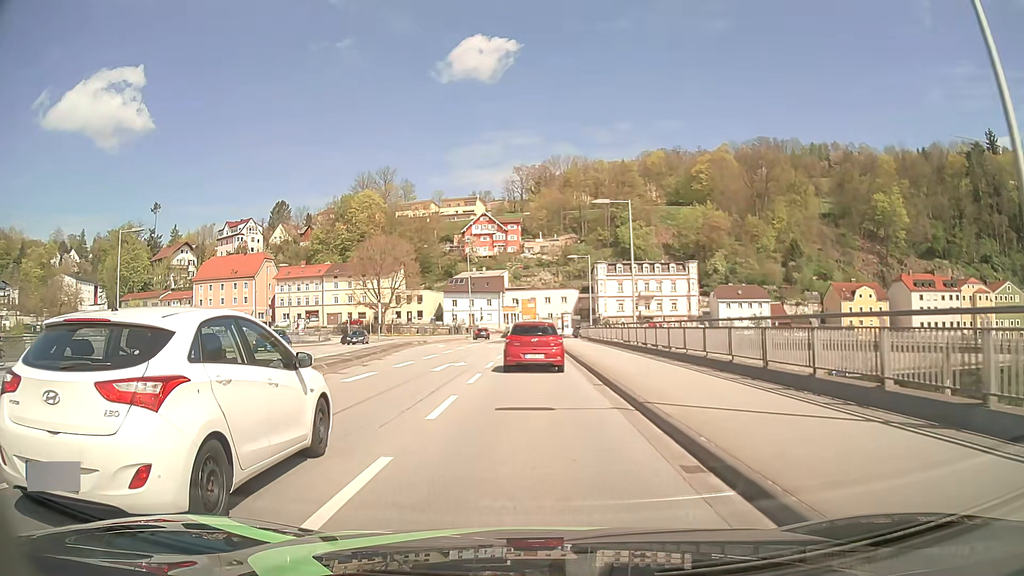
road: primary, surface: asphalt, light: Day
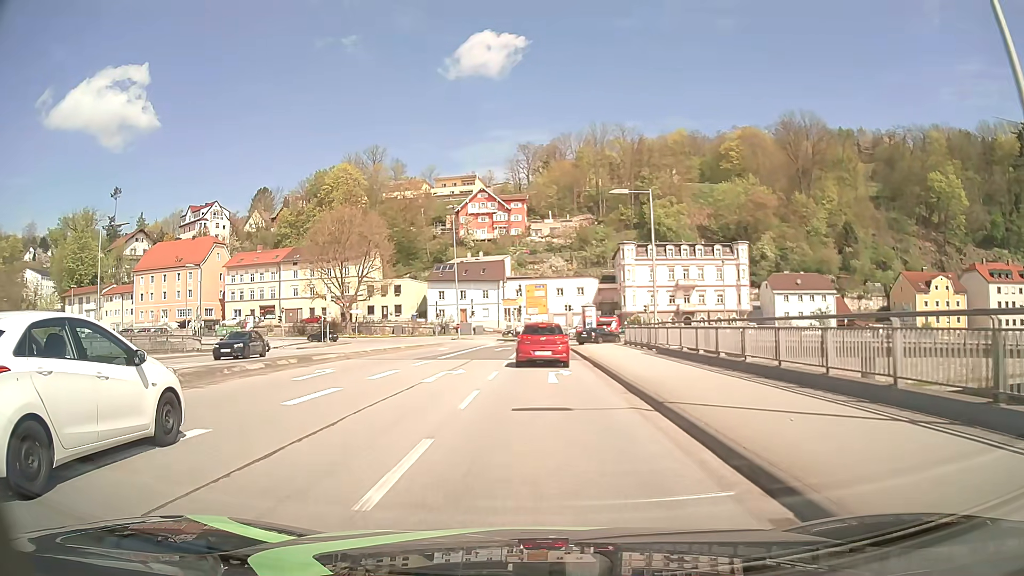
(-0.2, +29.1) m; -1°
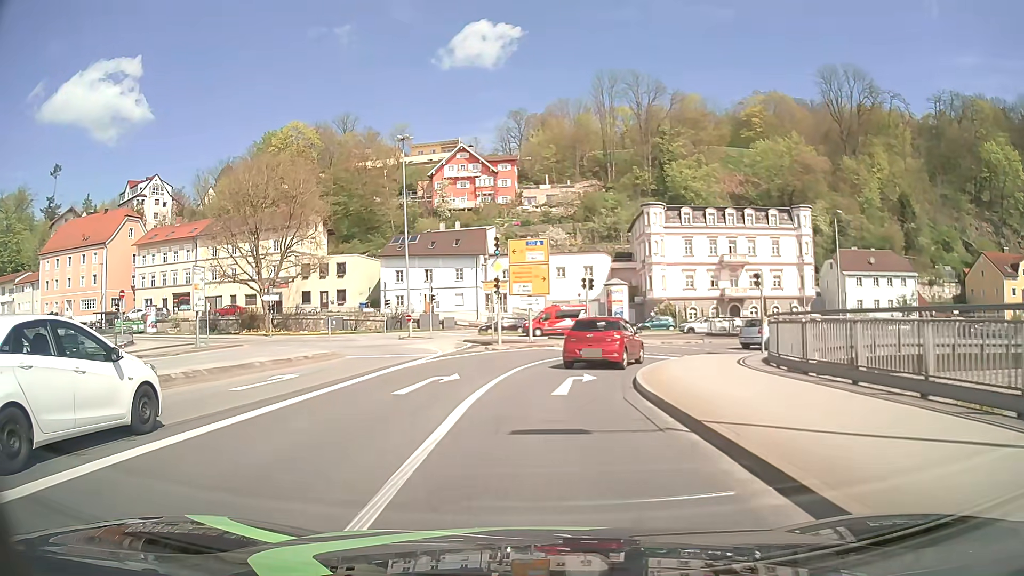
(+0.1, +28.5) m; 0°
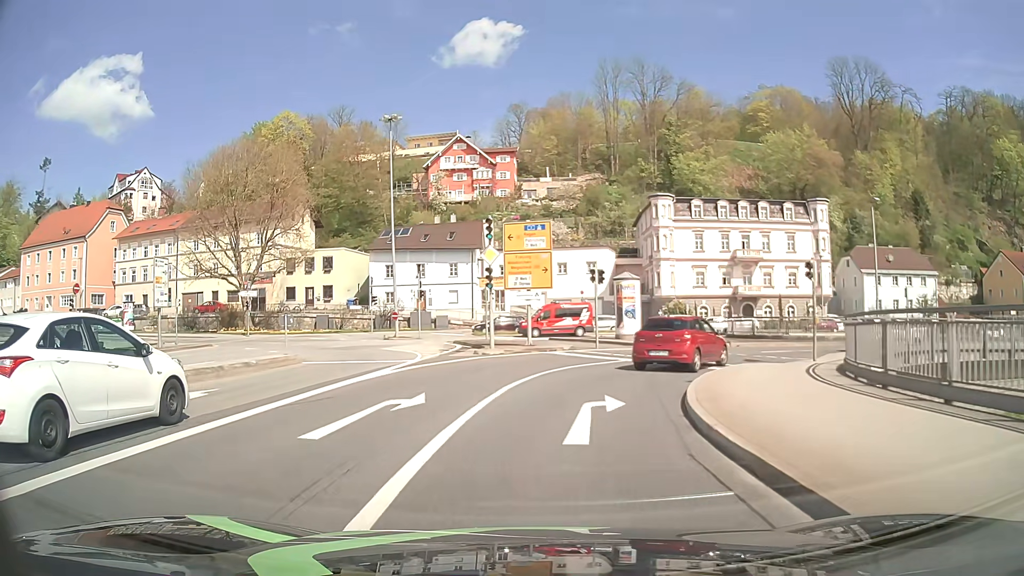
(0.0, +5.0) m; 0°
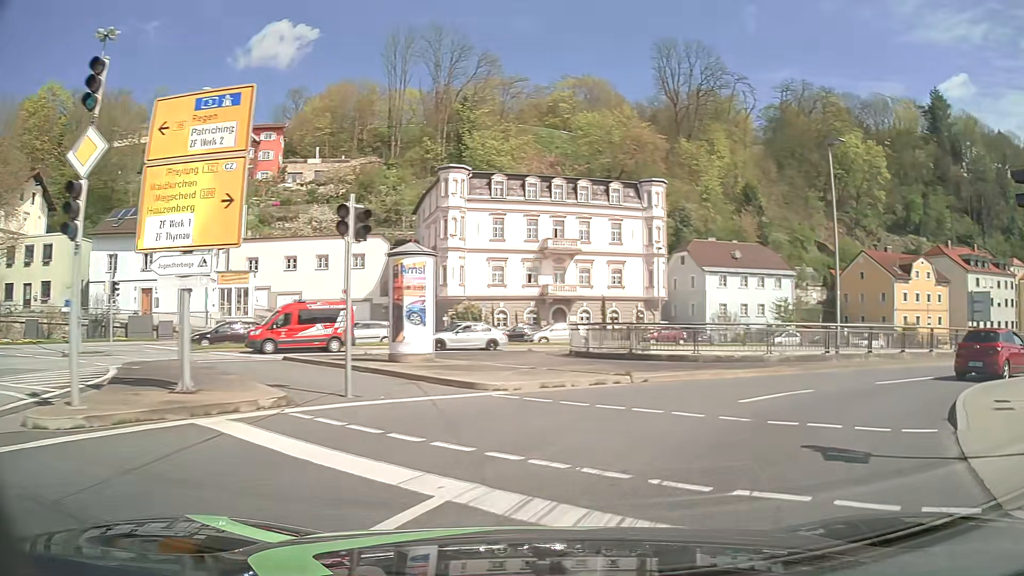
(+1.2, +16.2) m; +19°
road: primary_link
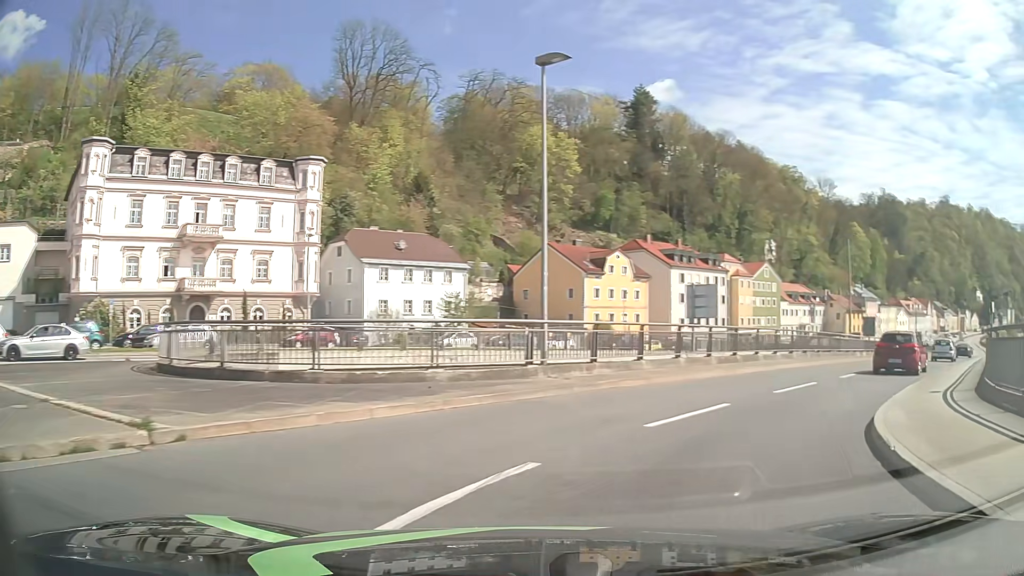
(+2.0, +8.0) m; +28°
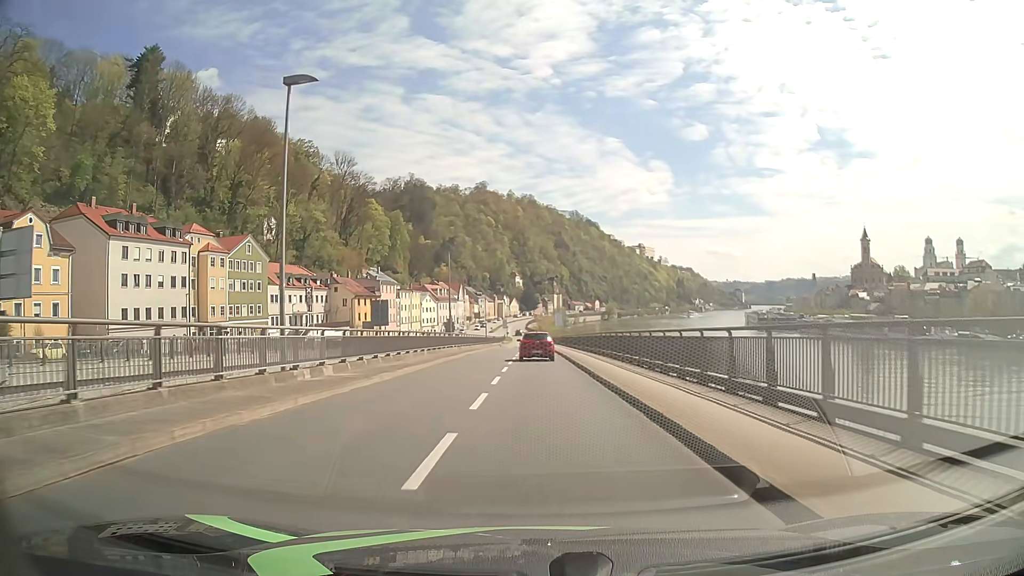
(+13.4, +23.5) m; +42°
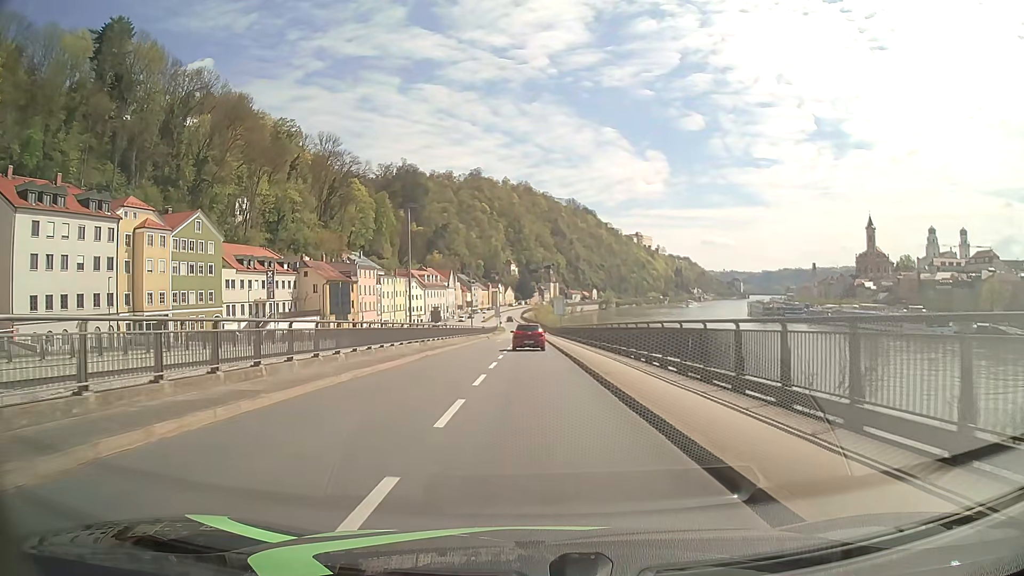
(+0.1, +15.0) m; 0°
